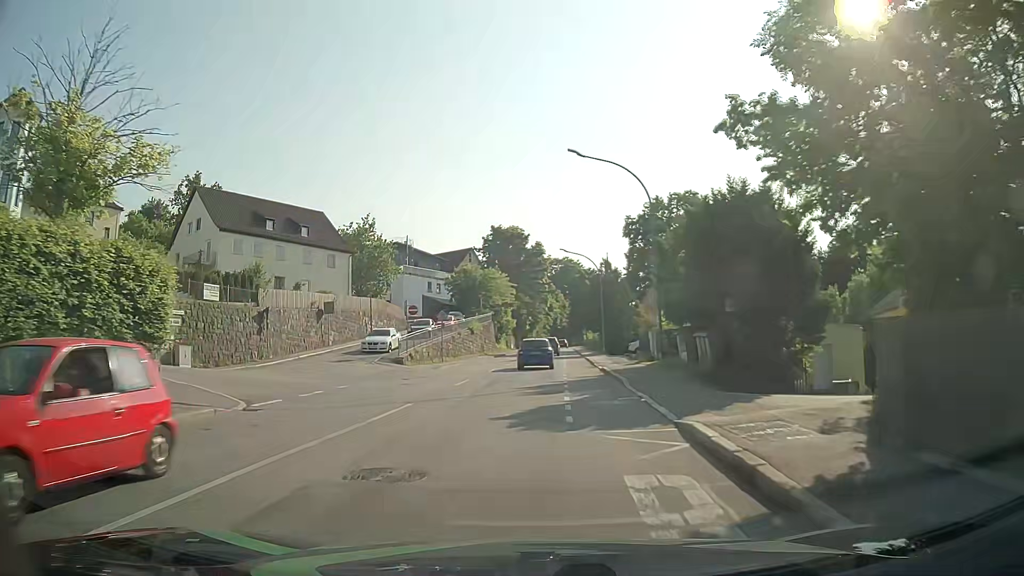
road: tertiary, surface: asphalt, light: Day
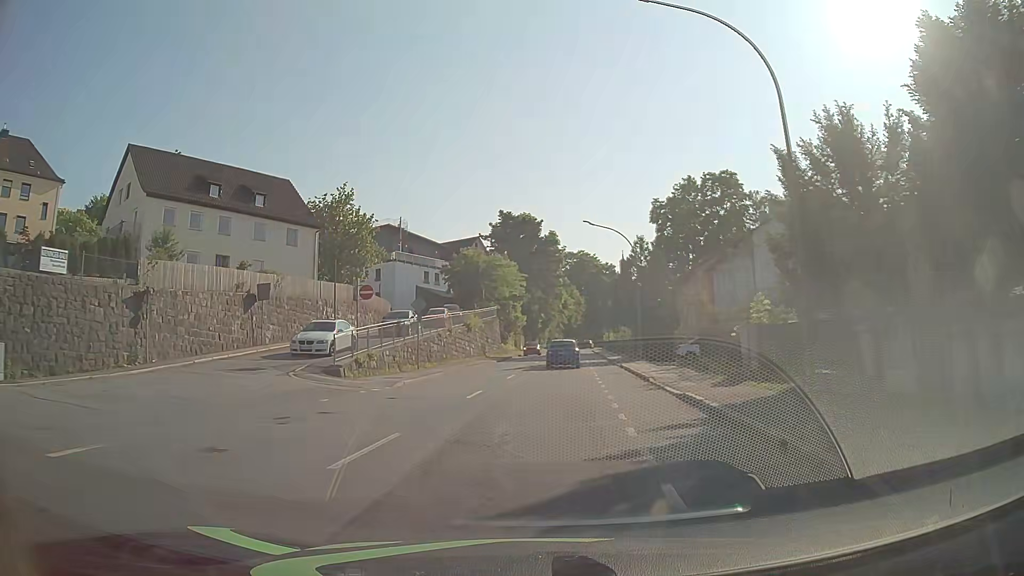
(-0.2, +13.8) m; -2°
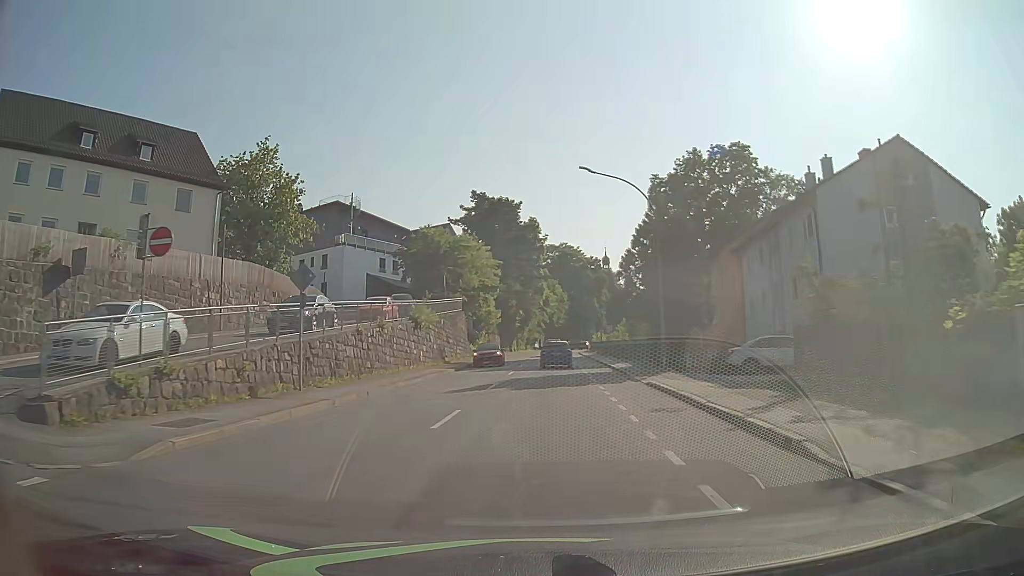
(+0.3, +14.1) m; +2°
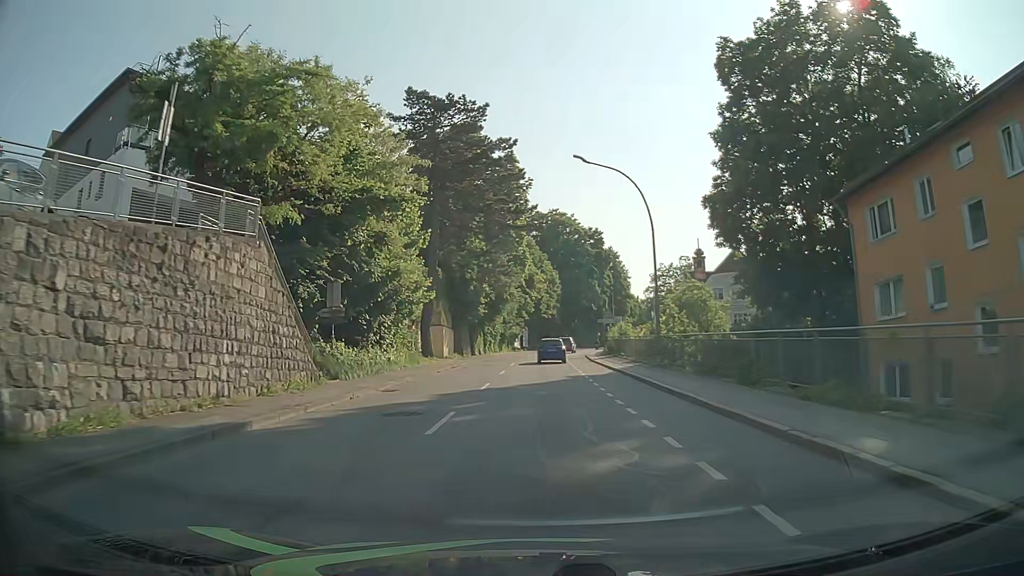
(+0.6, +37.2) m; +1°
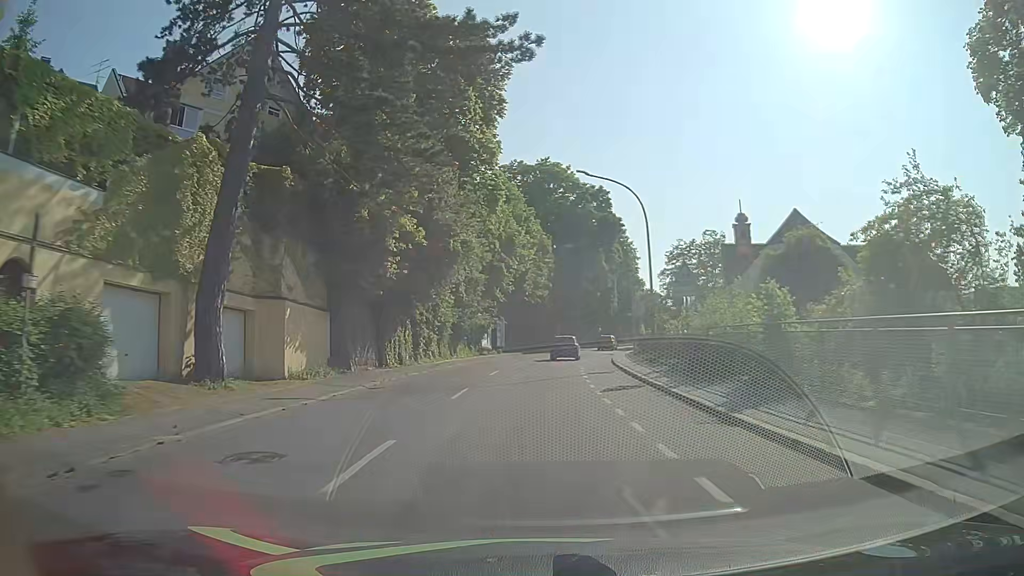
(+0.3, +31.2) m; +1°
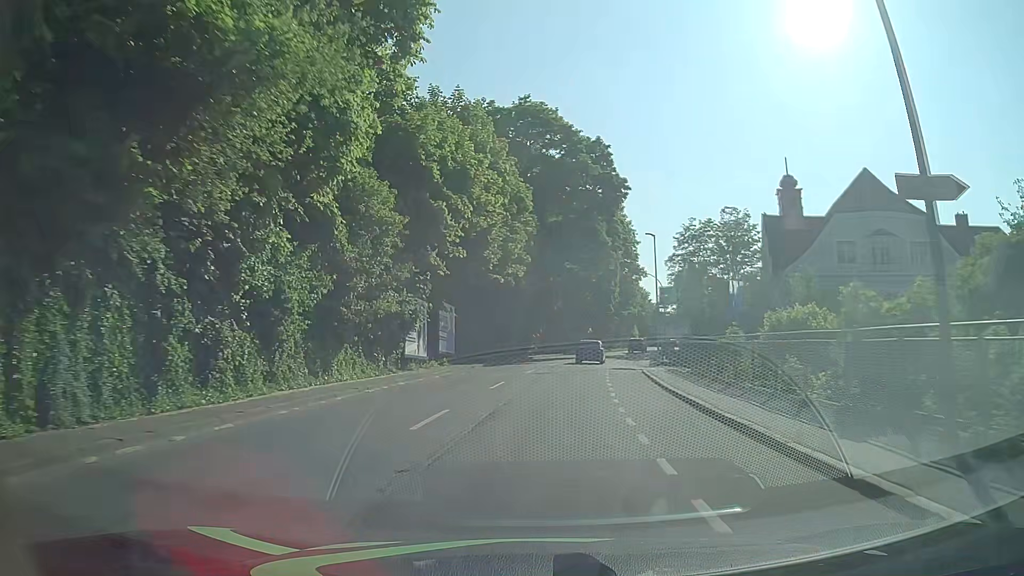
(+0.3, +22.7) m; +3°
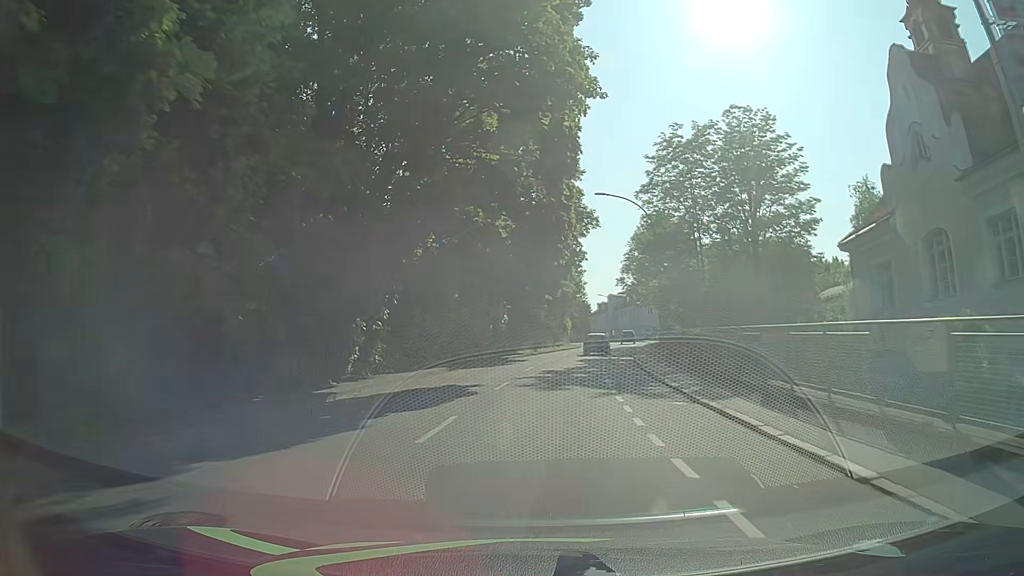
(+1.9, +37.0) m; +7°
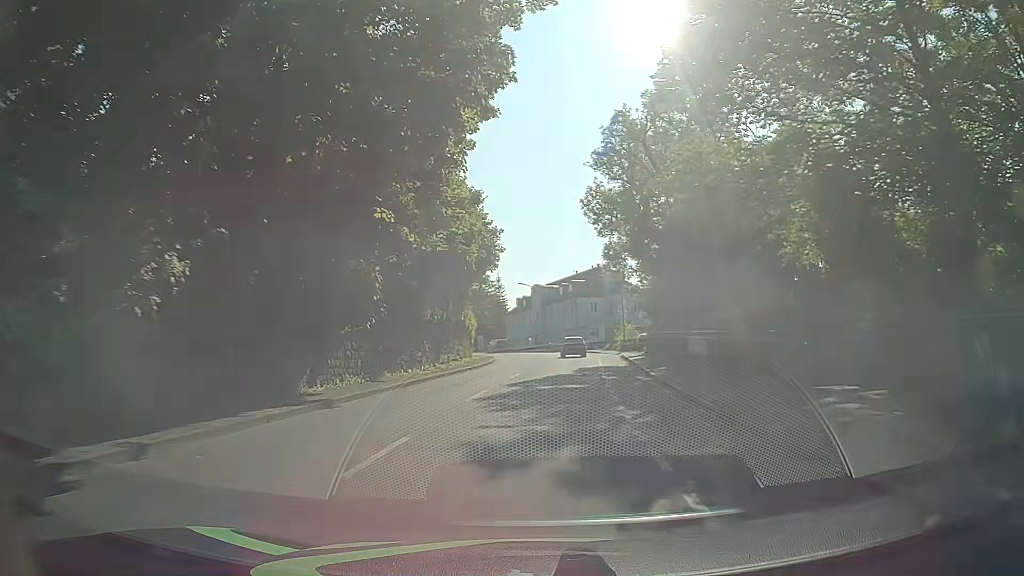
(+2.3, +38.0) m; +6°
(0, +10) (+1, +20) (+2, +30) (+3, +40) (+3, +50) (+3, +60) (+2, +70) (0, +80) (-3, +89) (-8, +98) m
